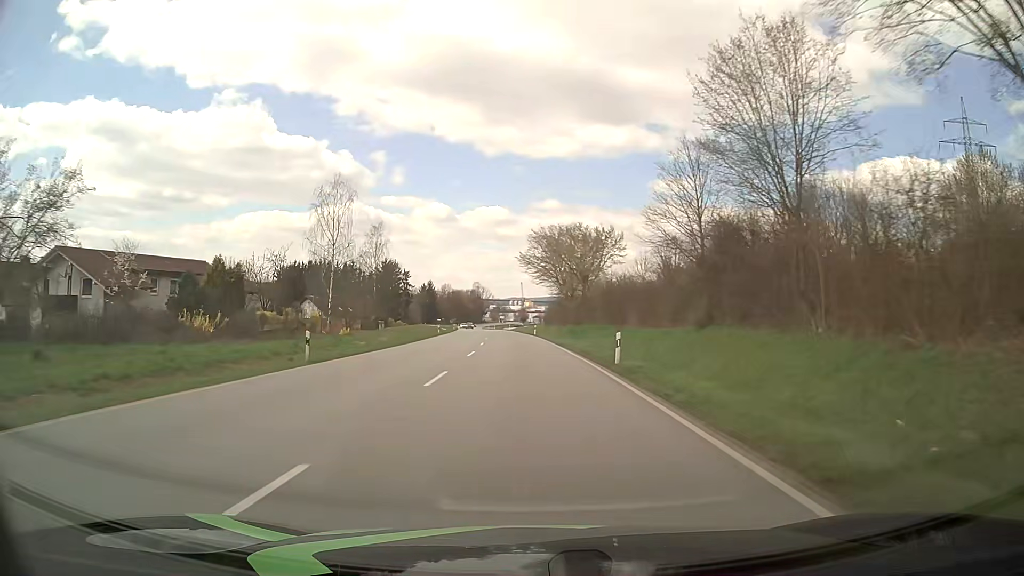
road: primary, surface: asphalt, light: Day
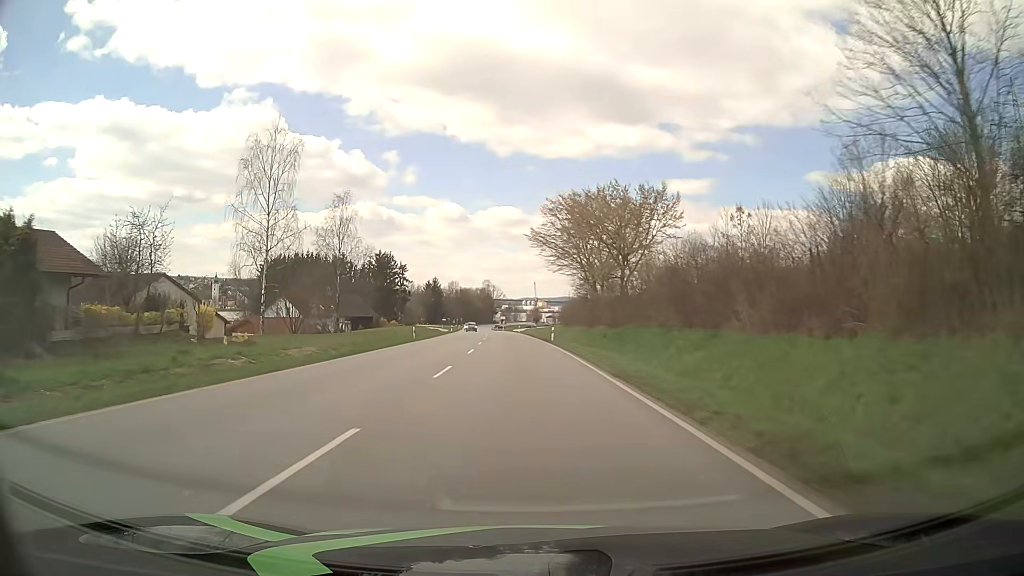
(-0.2, +21.7) m; -1°
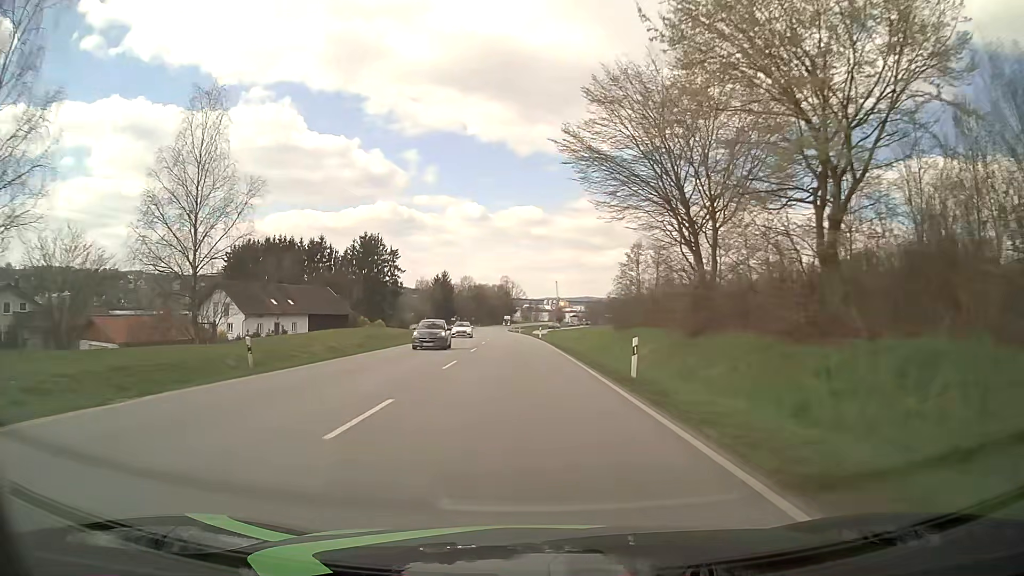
(-0.4, +32.5) m; -2°
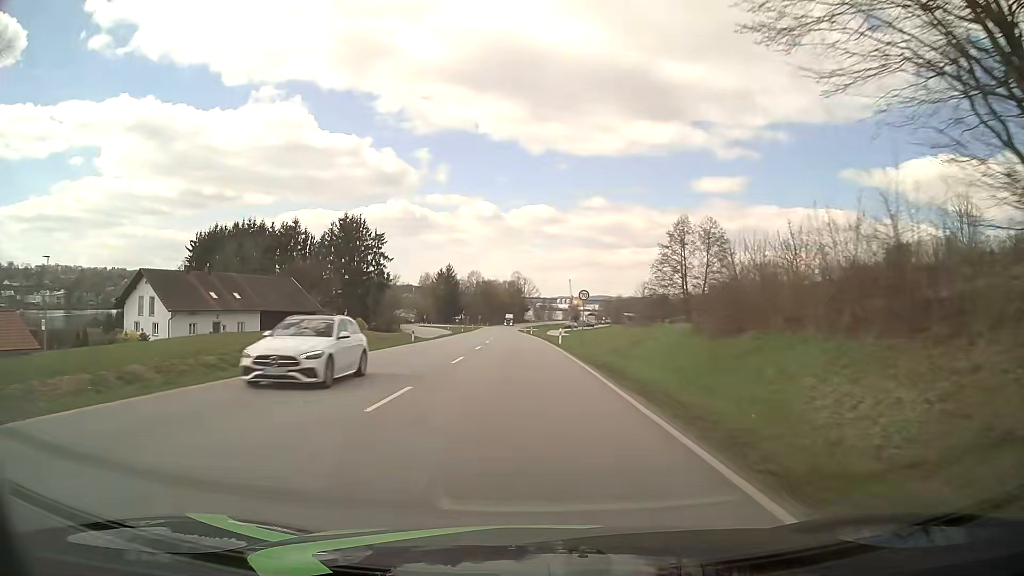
(-0.2, +21.7) m; -1°
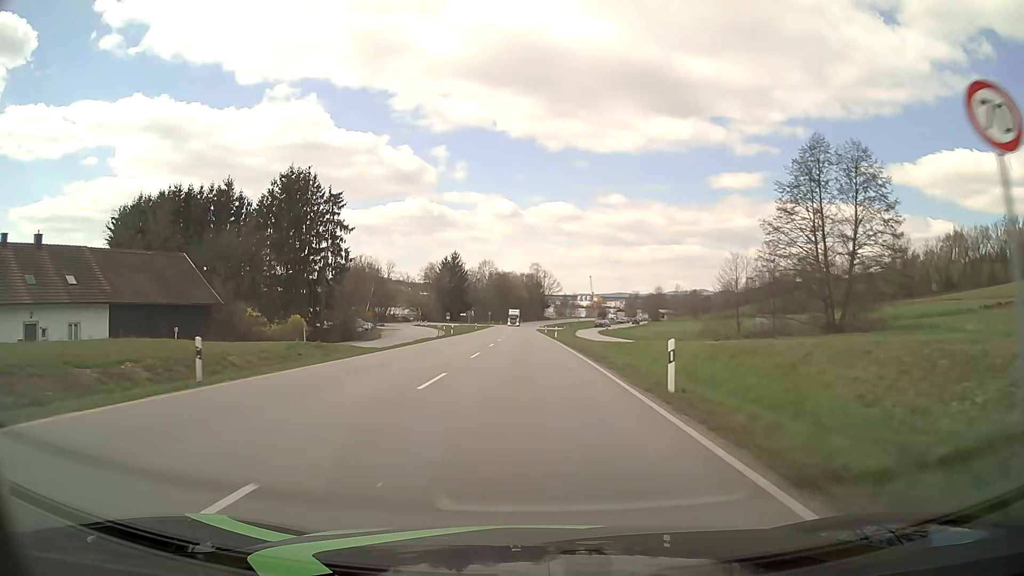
(-0.5, +32.4) m; -2°
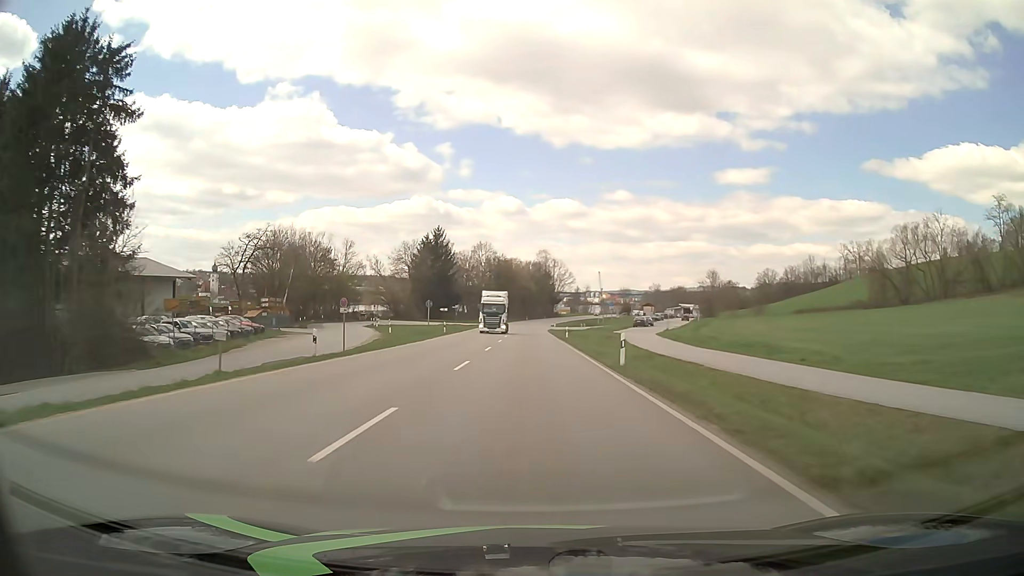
(-0.4, +43.0) m; -1°
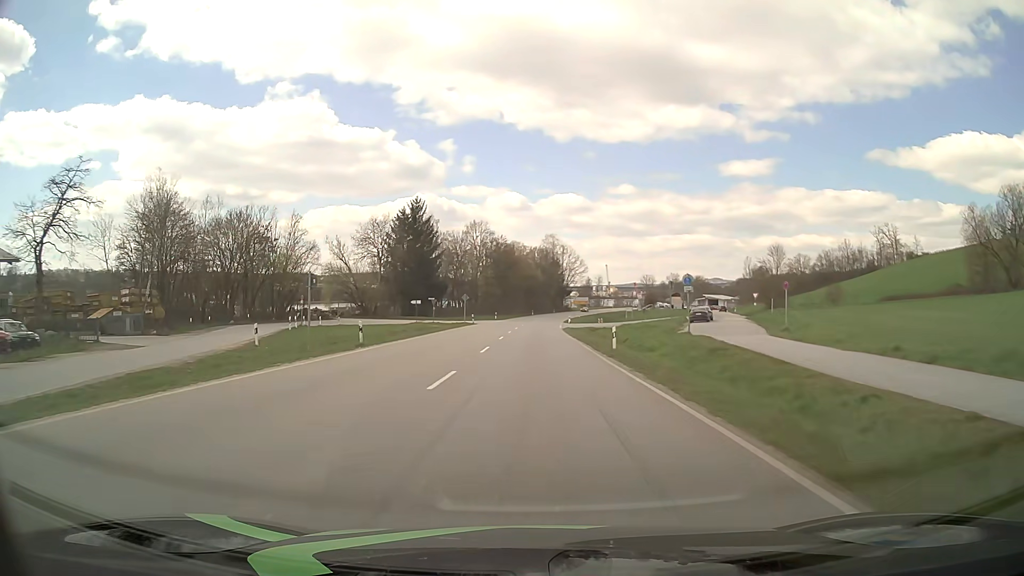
(-0.1, +29.7) m; -1°
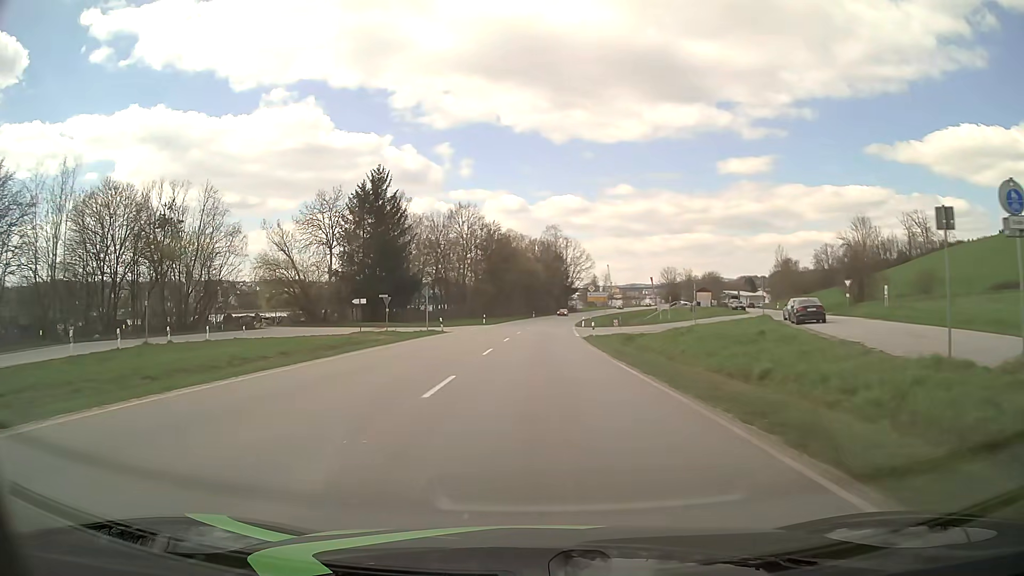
(0.0, +24.9) m; 0°
